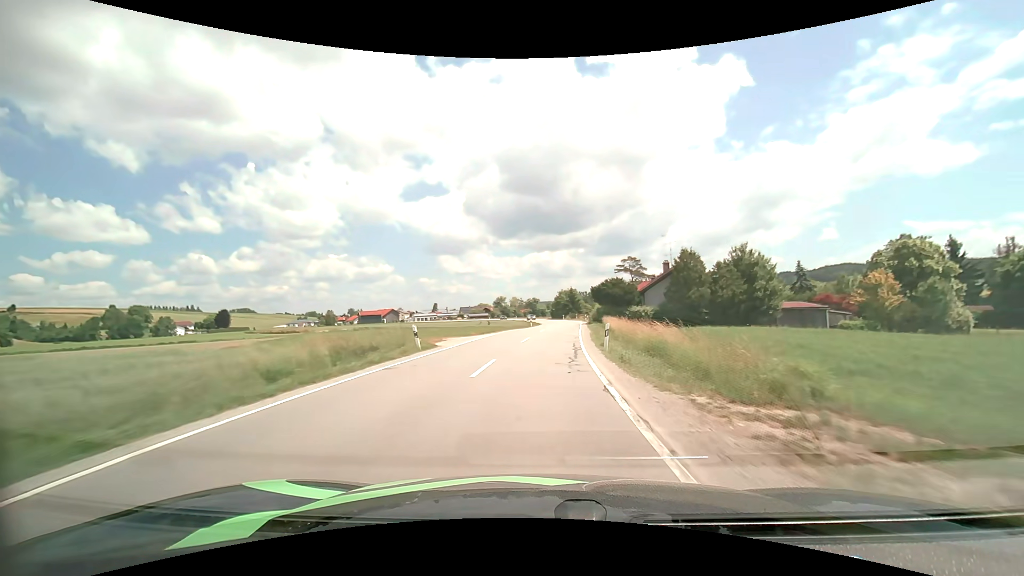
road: secondary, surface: asphalt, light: Day
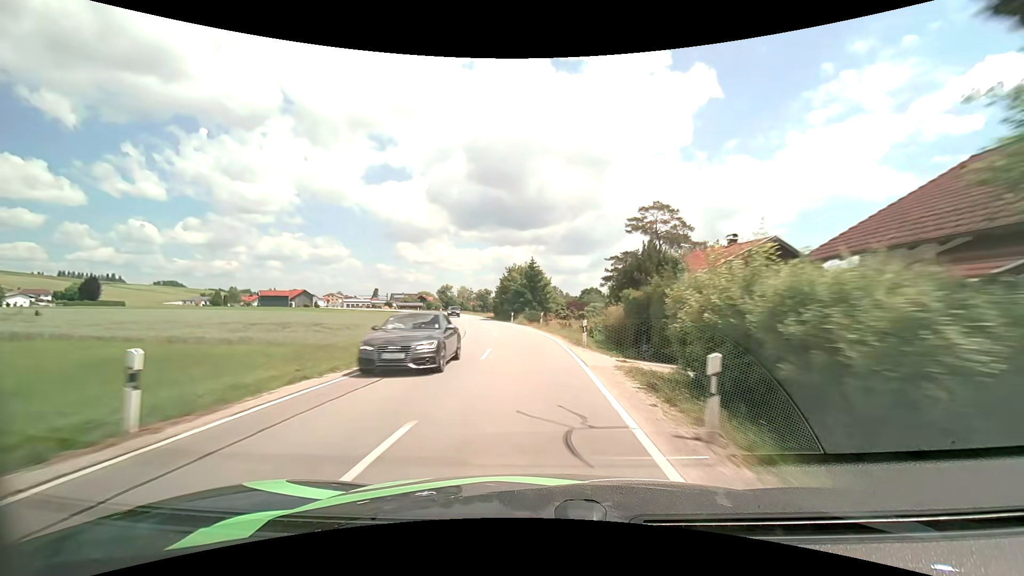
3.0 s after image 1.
(+3.4, +55.7) m; +4°
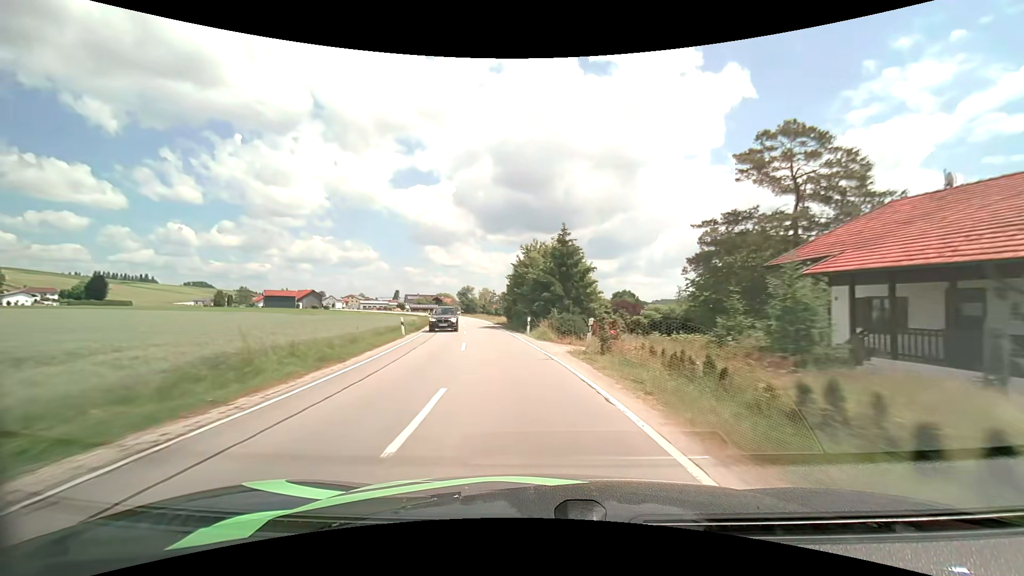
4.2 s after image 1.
(-0.3, +21.8) m; -2°
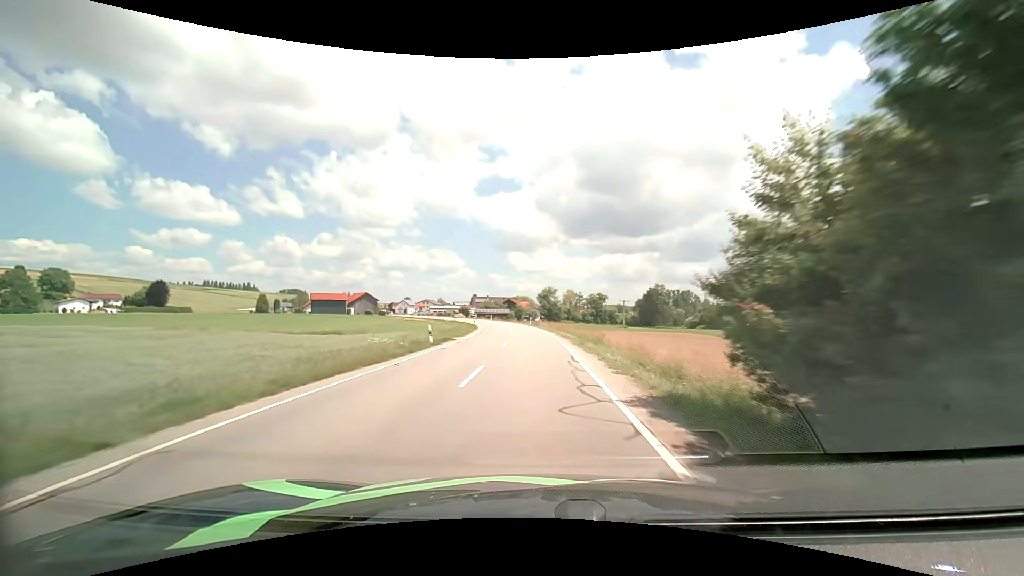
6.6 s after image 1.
(-5.0, +43.6) m; -10°
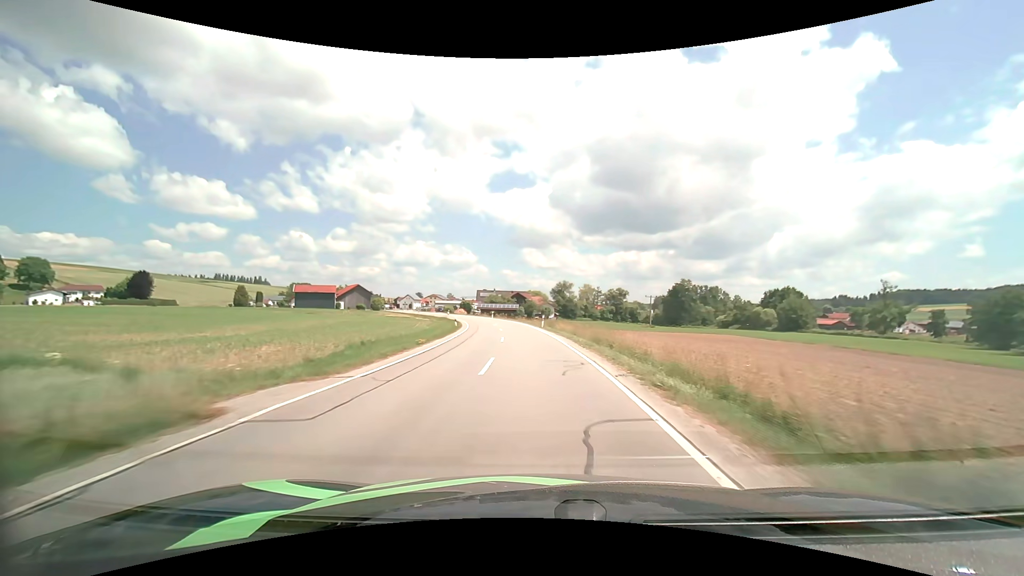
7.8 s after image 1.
(-0.3, +22.3) m; -2°
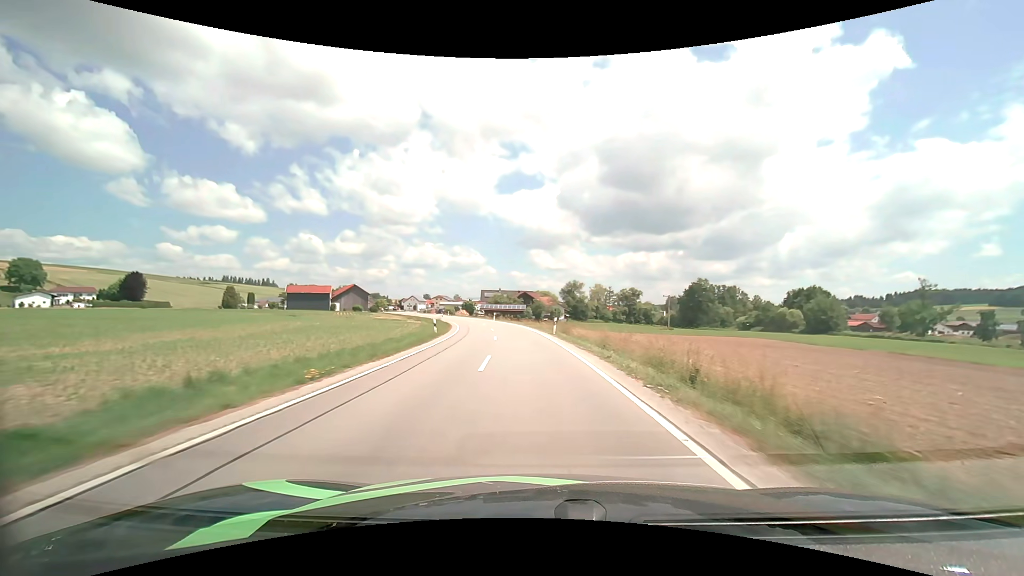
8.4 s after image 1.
(-0.1, +11.1) m; -1°
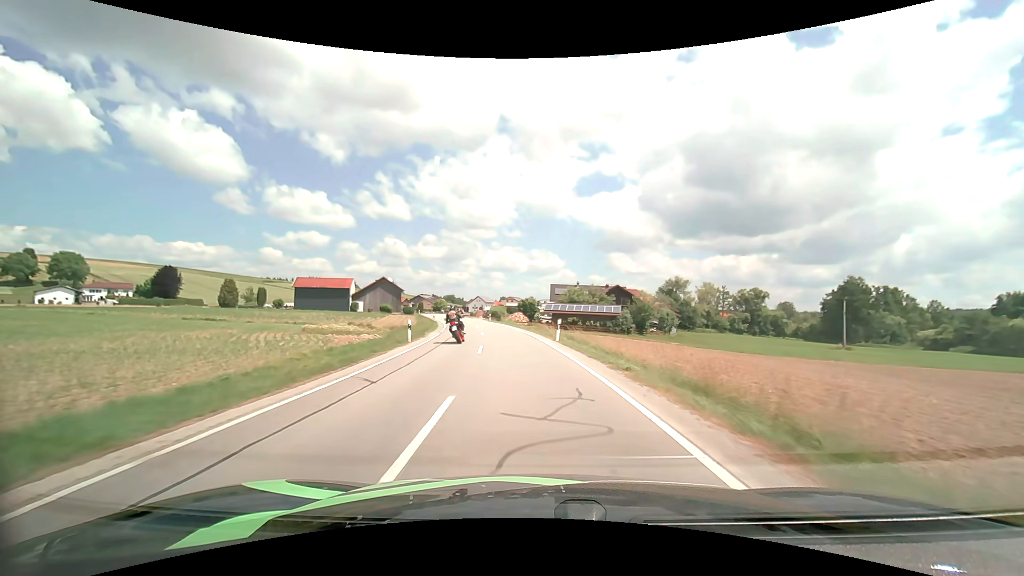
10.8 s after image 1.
(-3.0, +43.7) m; -9°
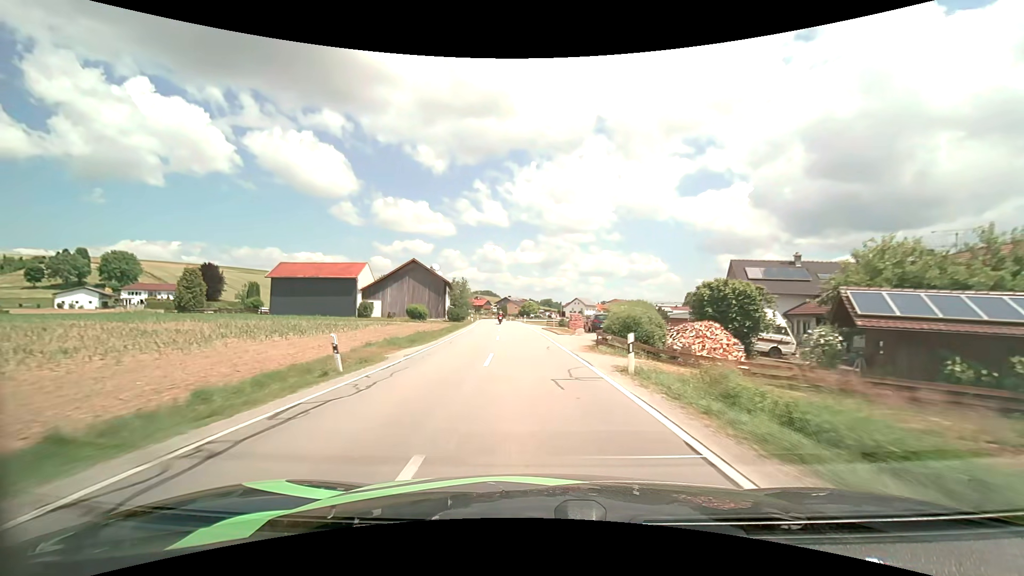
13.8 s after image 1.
(-5.6, +50.9) m; -11°
(0, +10) (0, +20) (-1, +30) (-2, +40) (-3, +50) (-3, +60) (-4, +70) (-5, +80) (-6, +90) (-7, +100) m
